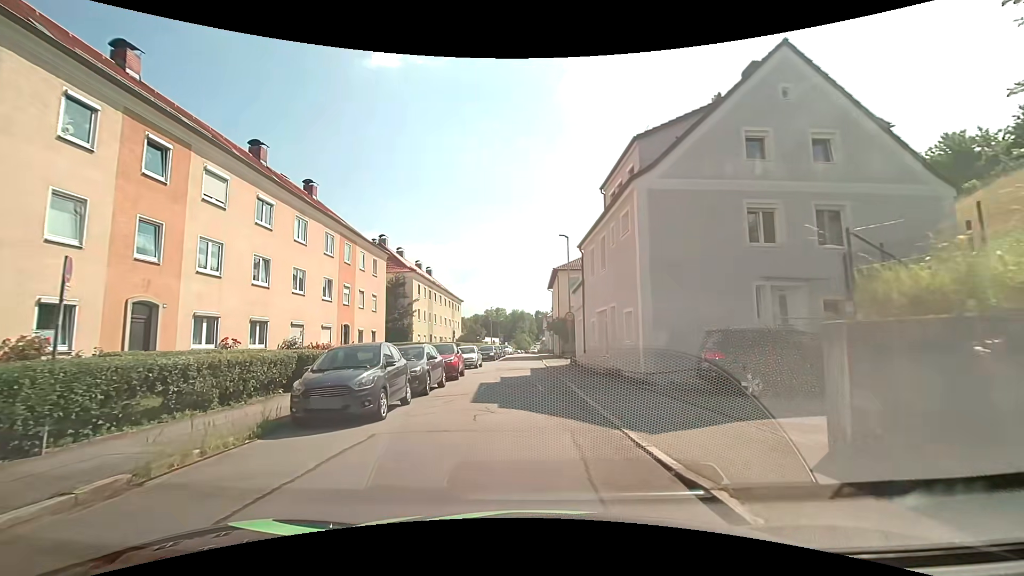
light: Day
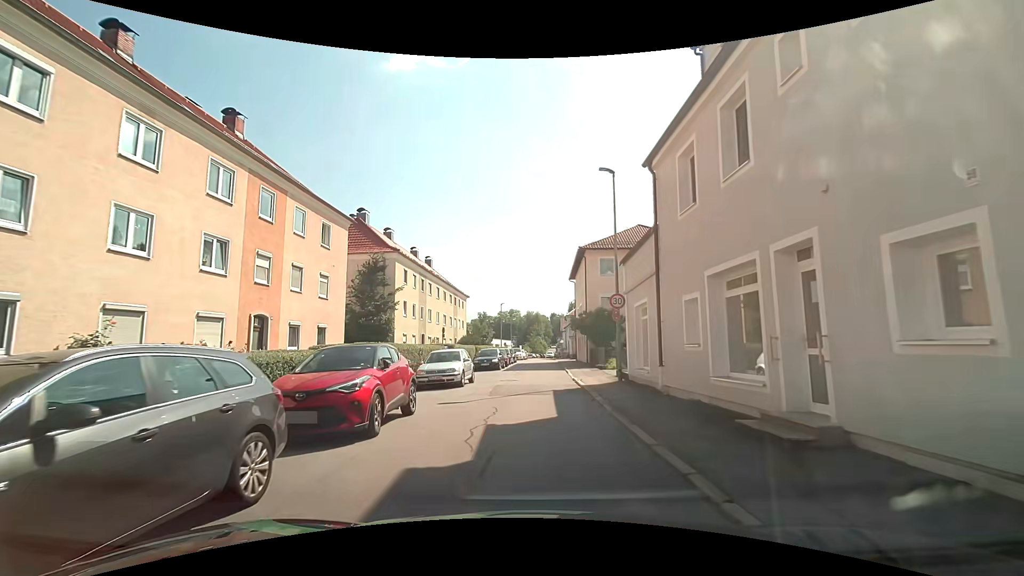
(-0.2, +12.5) m; -2°
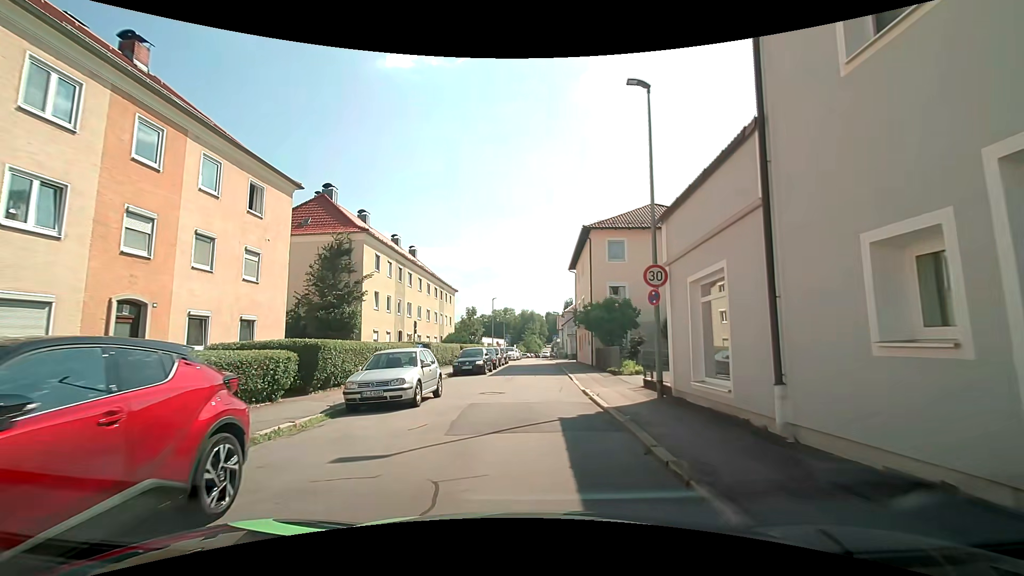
(+0.1, +6.5) m; +1°
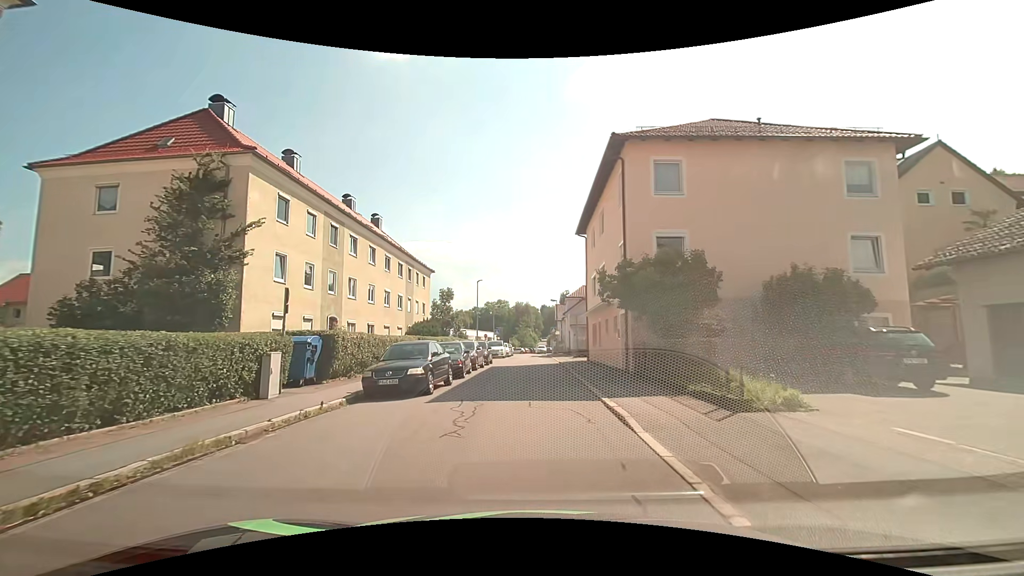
(+0.1, +13.2) m; +1°
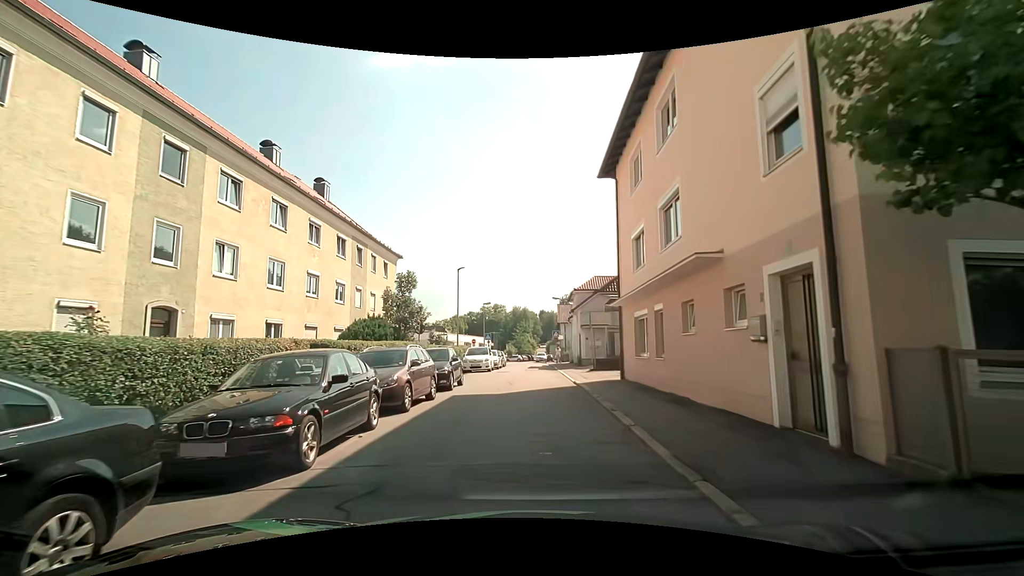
(0.0, +13.1) m; 0°
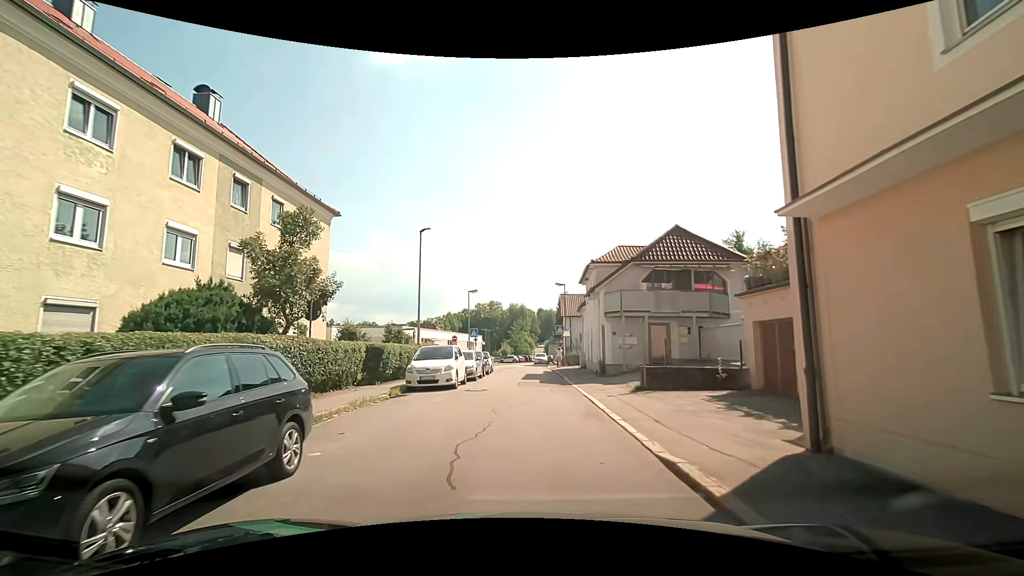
(0.0, +13.6) m; -1°
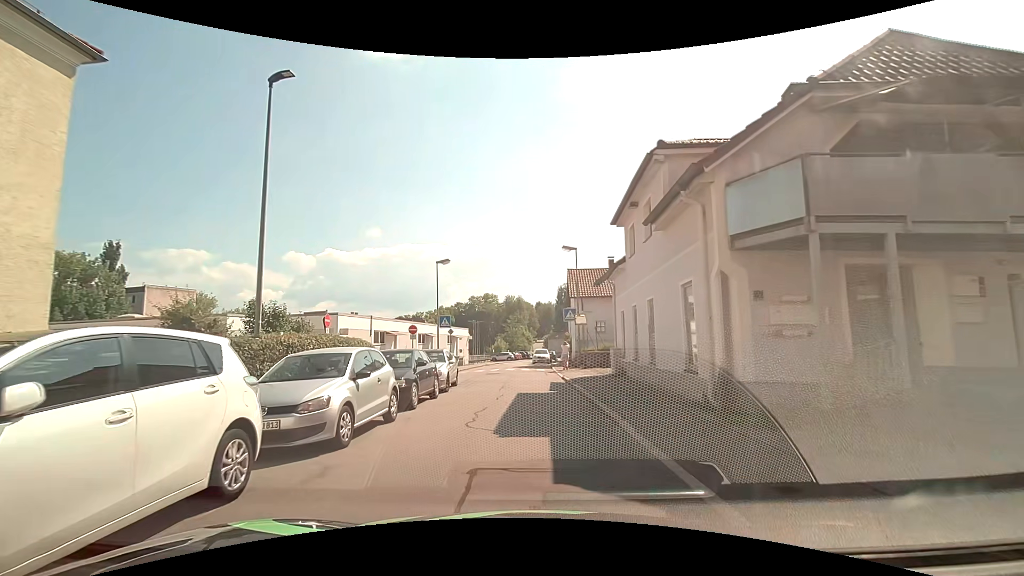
(+0.4, +15.9) m; +2°
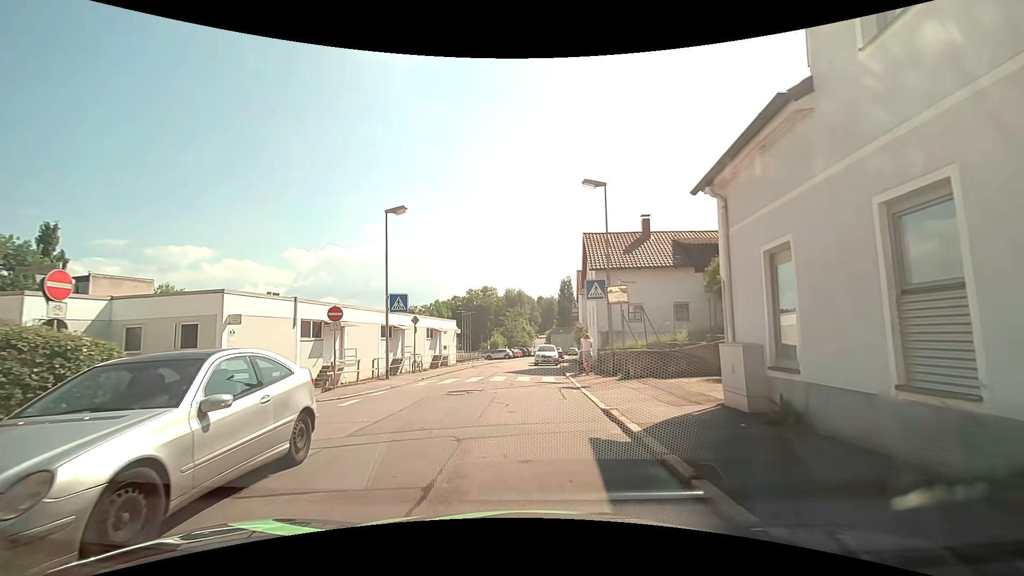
(-0.2, +12.8) m; -1°
(0, +10) (0, +20) (-1, +30) (-2, +40) (-2, +50) (-1, +60) (0, +70) (+2, +80) (+3, +89) (+5, +99) m
